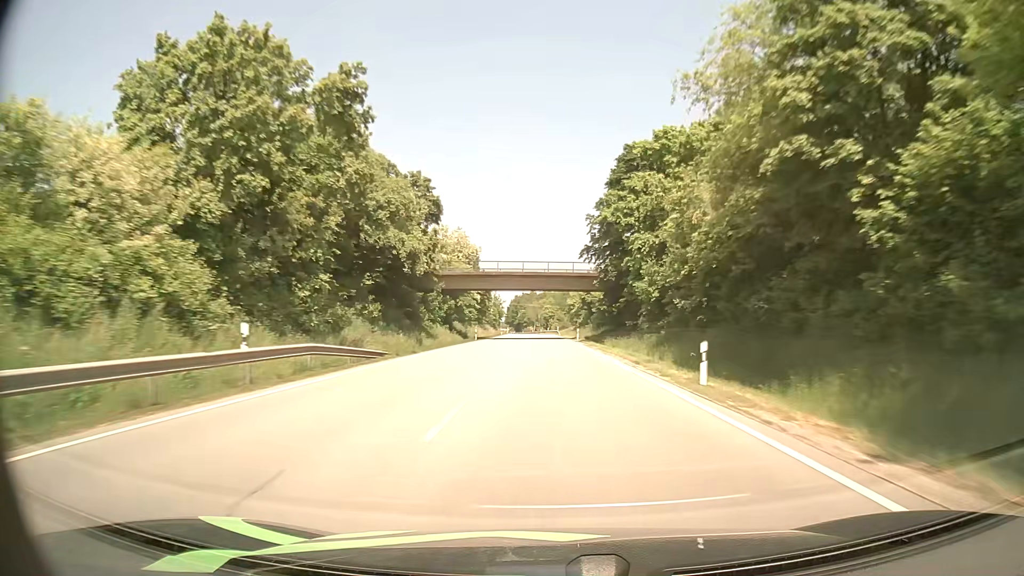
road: primary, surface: asphalt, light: Day
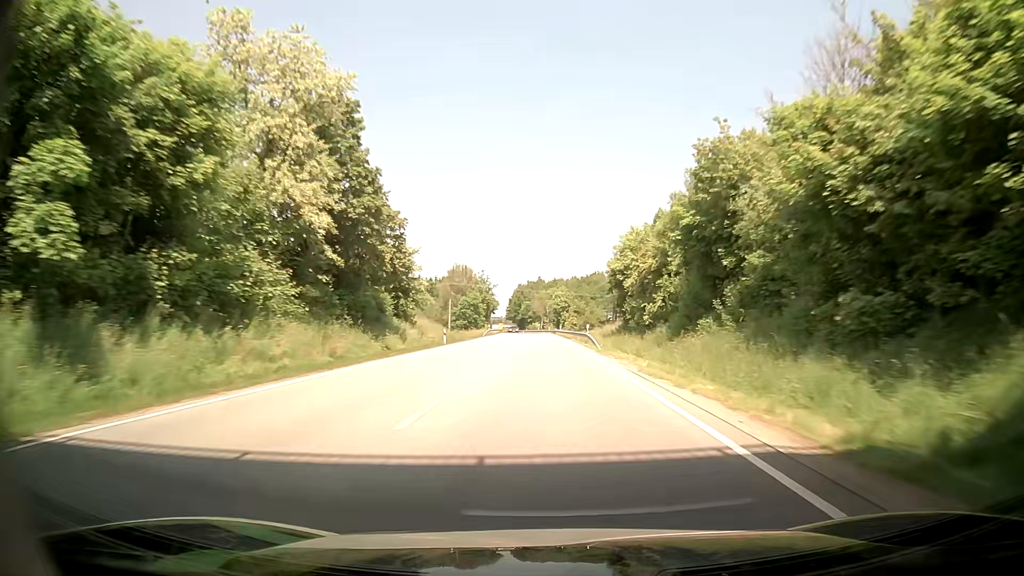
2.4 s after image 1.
(-0.3, +72.0) m; 0°
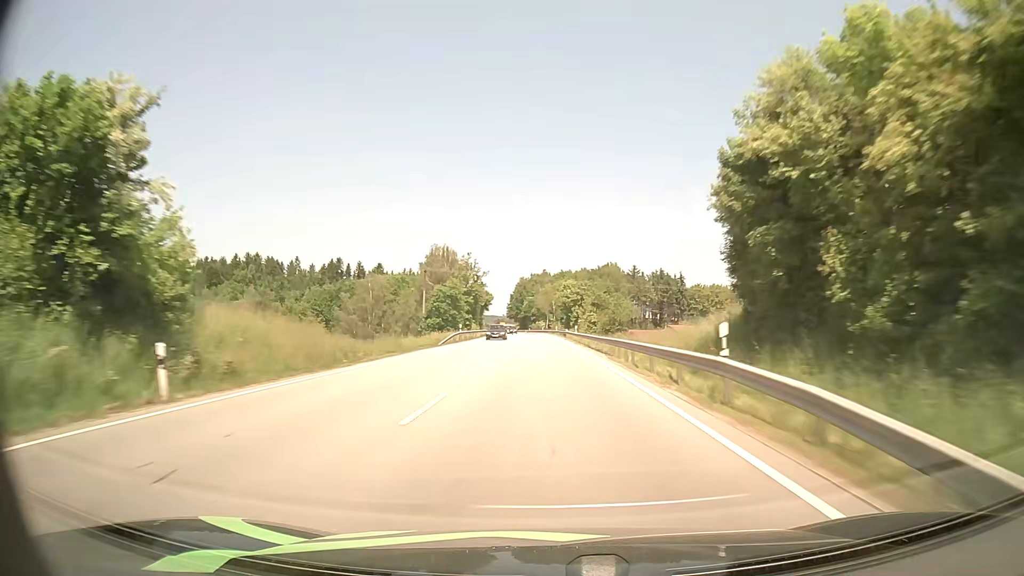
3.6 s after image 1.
(-0.5, +36.0) m; -1°
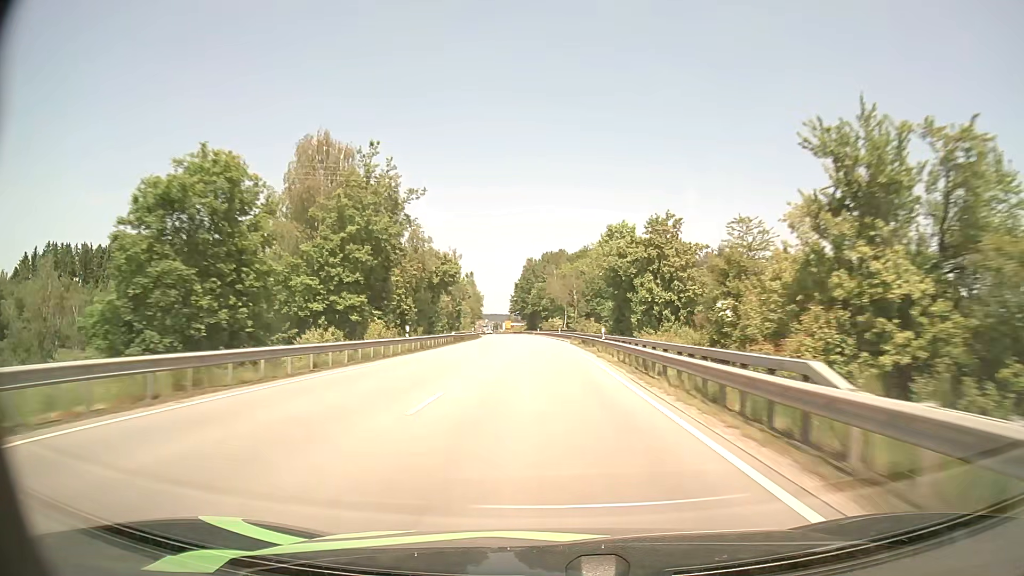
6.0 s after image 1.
(-0.9, +71.5) m; -1°
(0, +10) (0, +20) (0, +30) (0, +40) (-1, +50) (-1, +60) (-1, +70) (-2, +80) (-2, +90) (-3, +100) m
